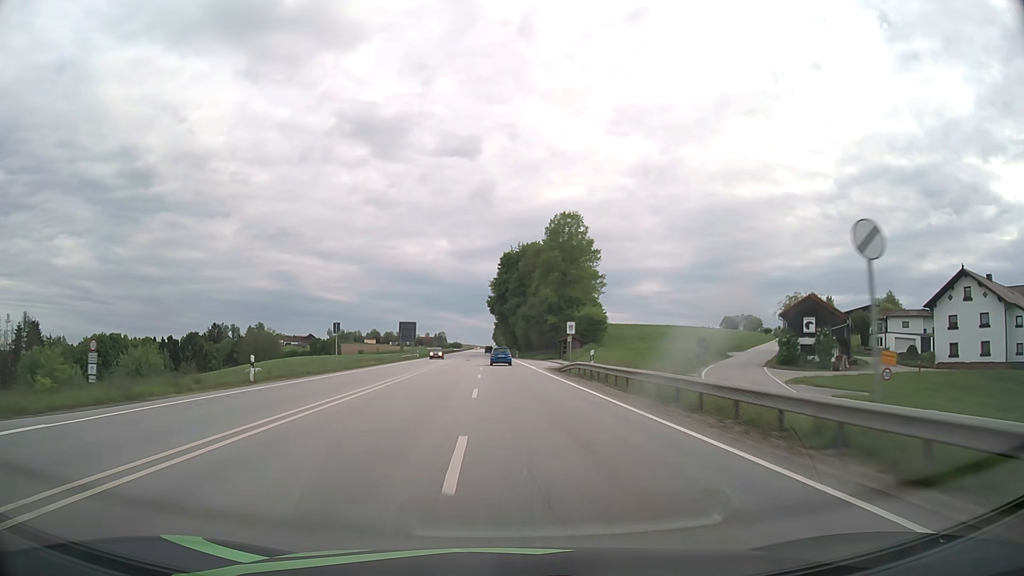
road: primary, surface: asphalt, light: Day
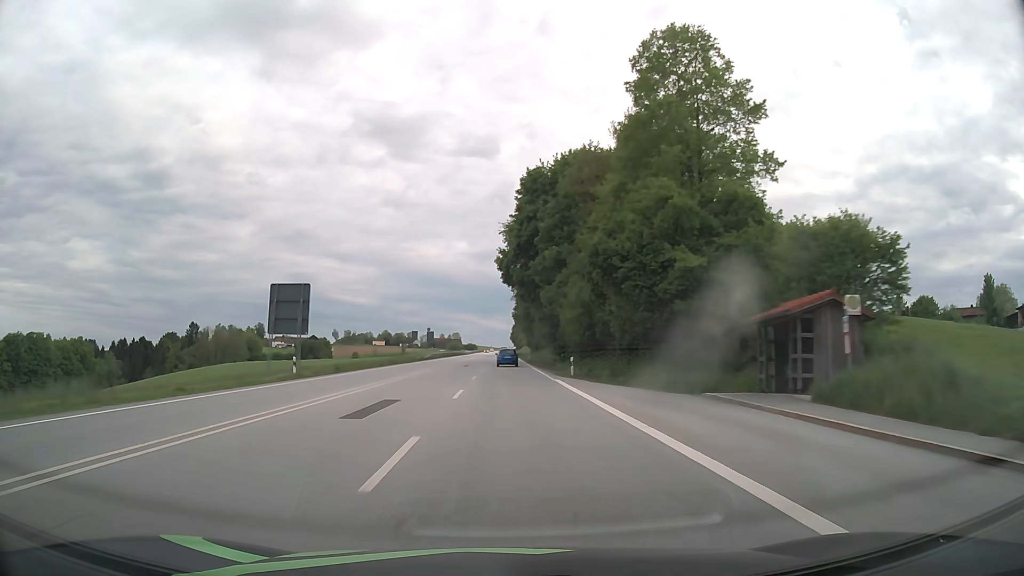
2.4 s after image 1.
(-0.8, +60.6) m; -2°
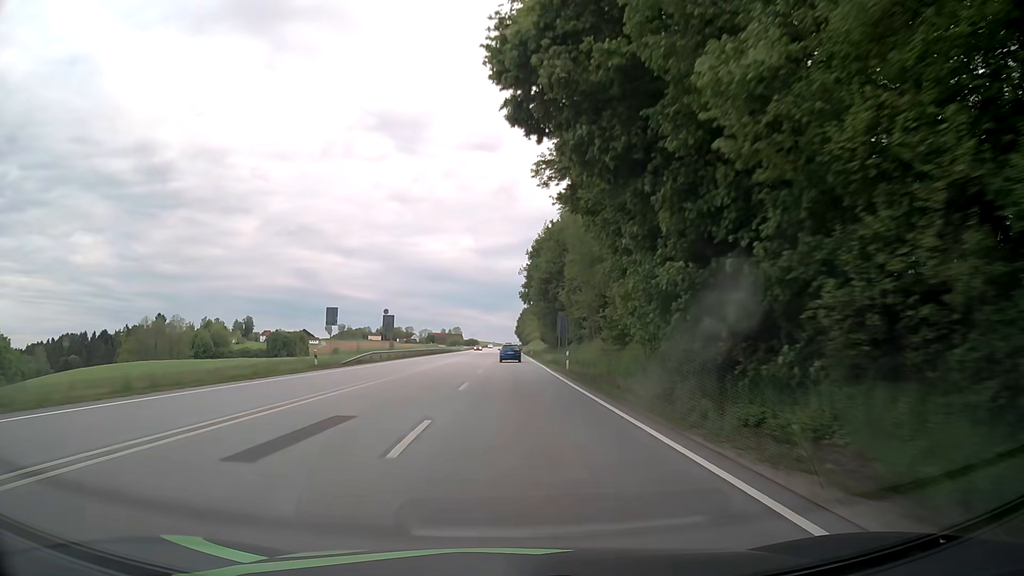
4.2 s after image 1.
(-0.3, +46.5) m; -1°
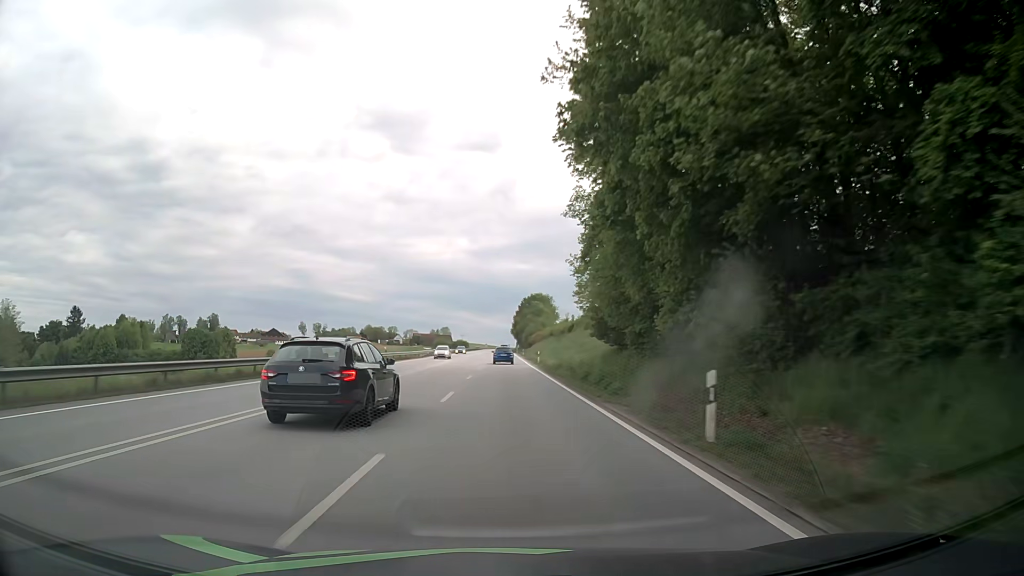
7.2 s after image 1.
(+0.6, +76.4) m; +1°
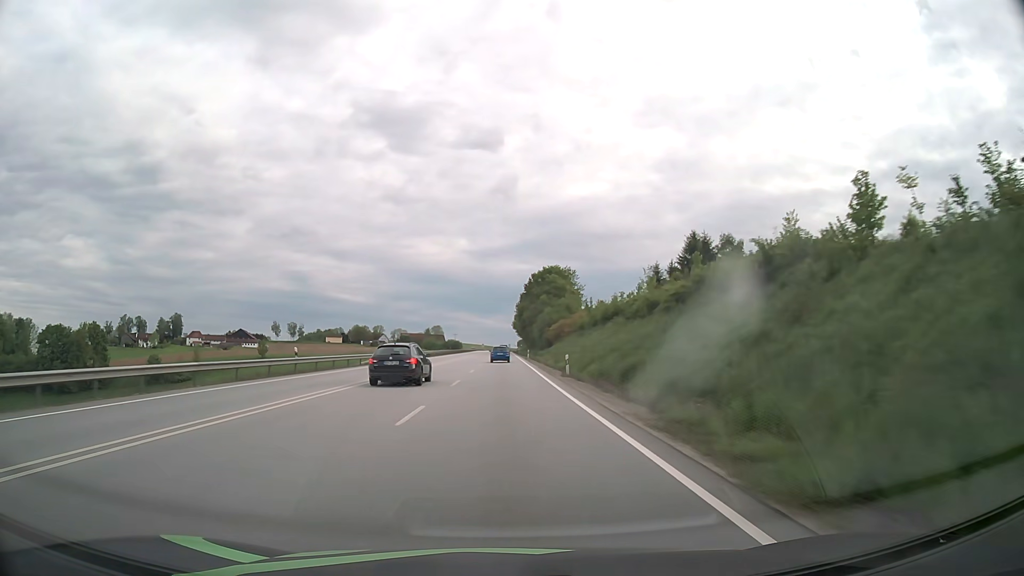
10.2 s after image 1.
(-0.1, +77.6) m; 0°
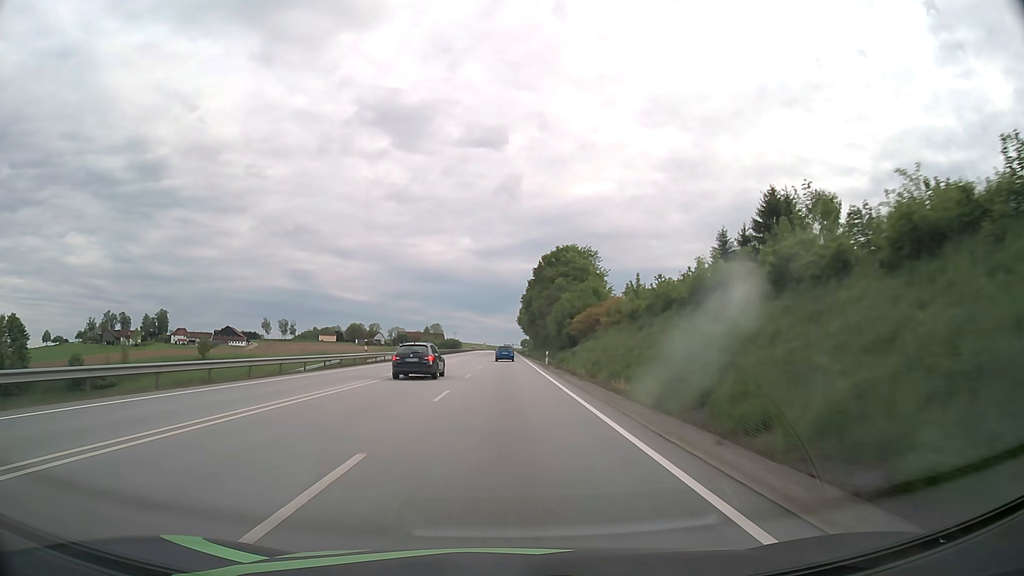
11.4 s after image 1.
(-0.1, +31.3) m; 0°
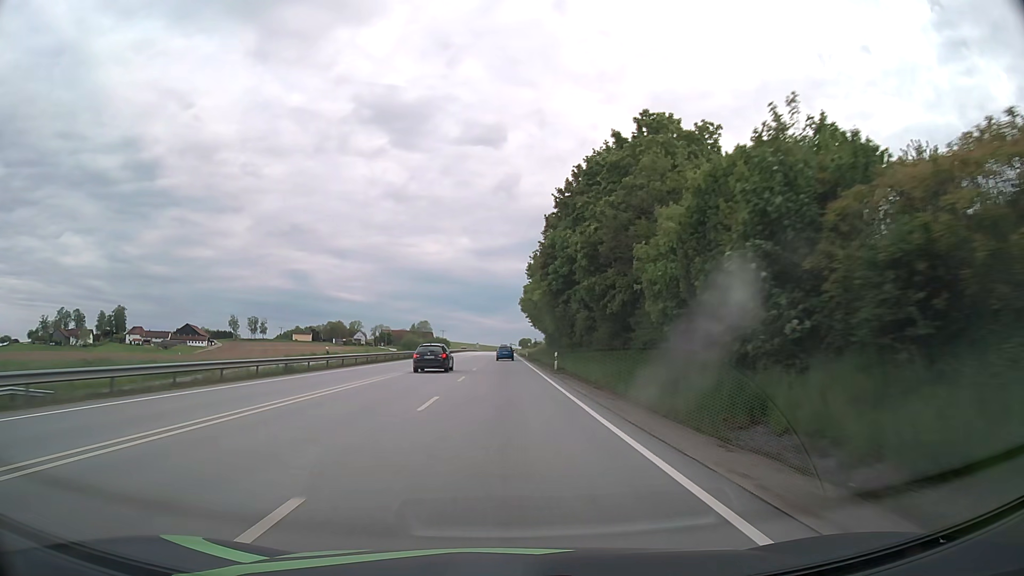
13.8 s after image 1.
(+0.1, +63.0) m; 0°
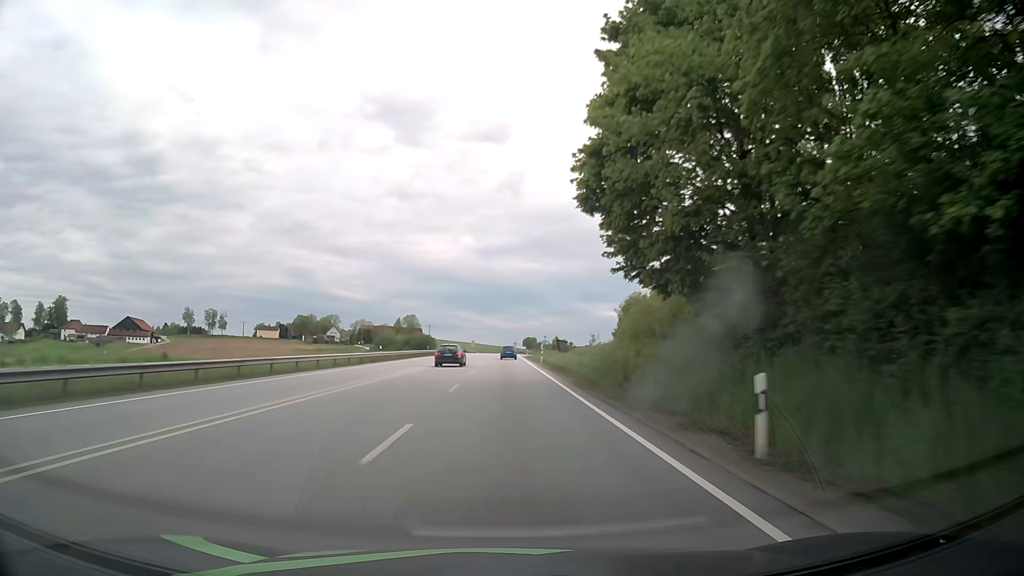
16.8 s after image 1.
(-0.3, +79.0) m; 0°
(0, +10) (0, +20) (0, +30) (0, +40) (0, +50) (0, +60) (0, +70) (0, +80) (0, +90) (0, +100) m
